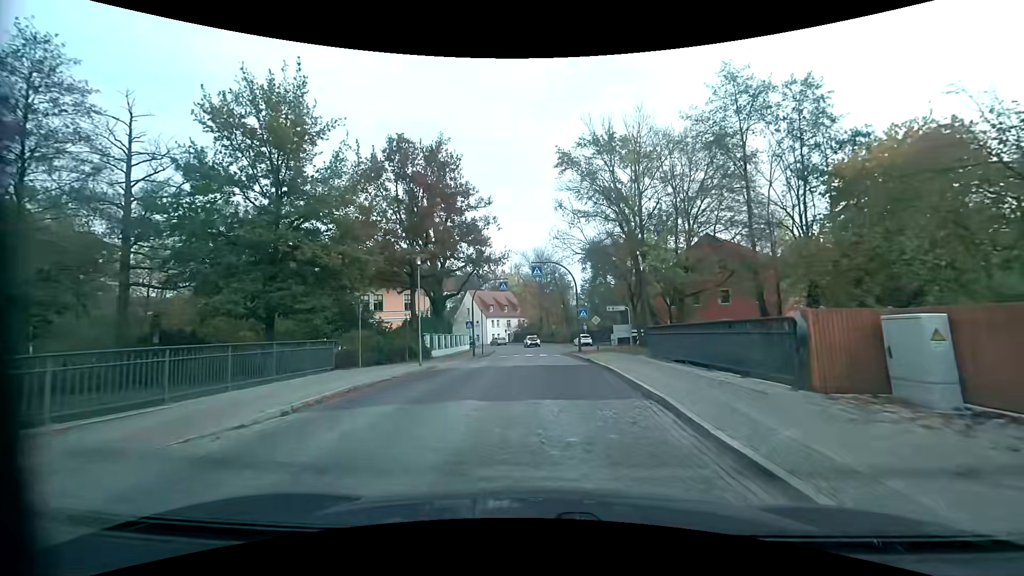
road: residential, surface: sett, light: Day
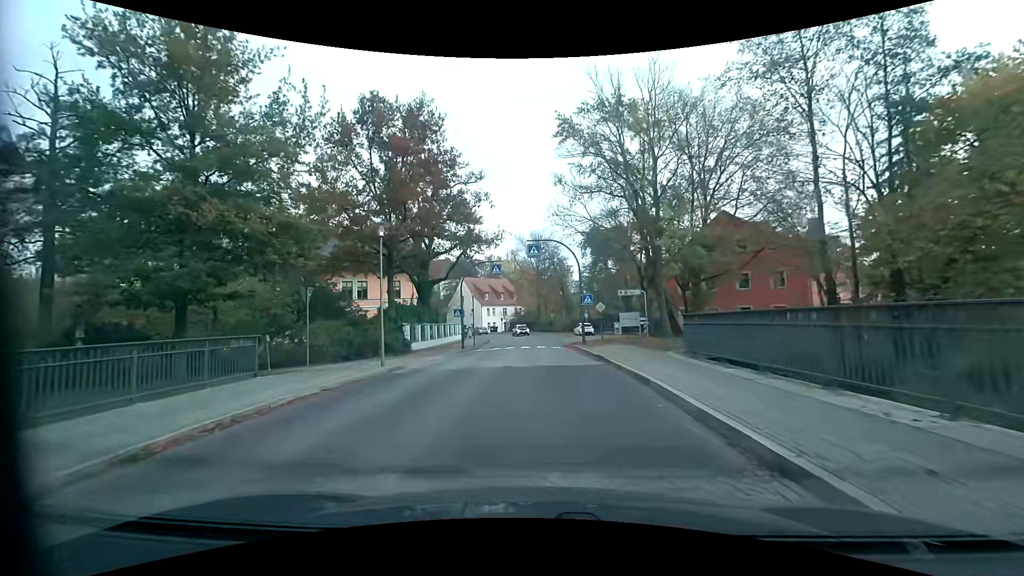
(0.0, +4.8) m; 0°
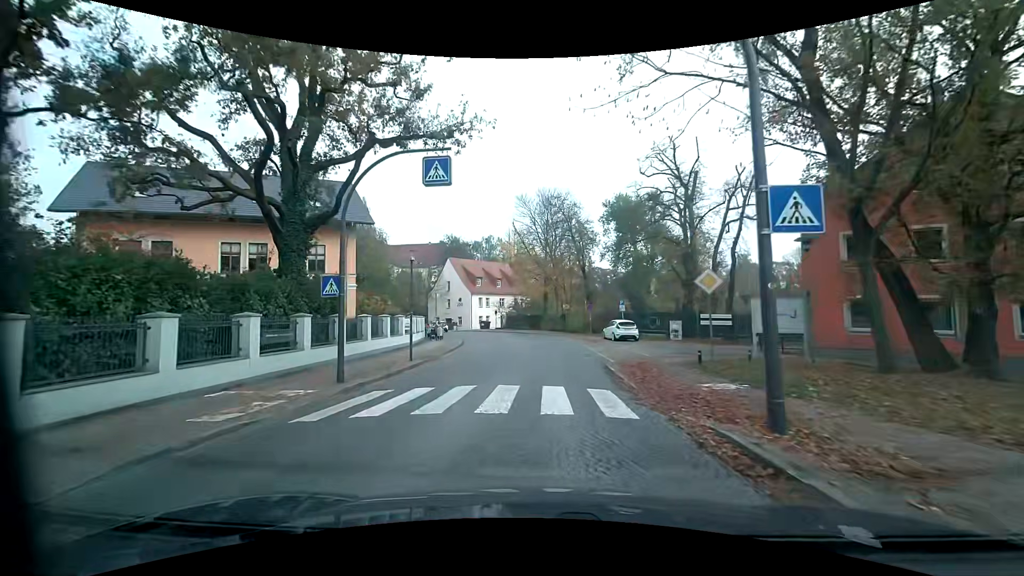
(-0.3, +23.2) m; -2°
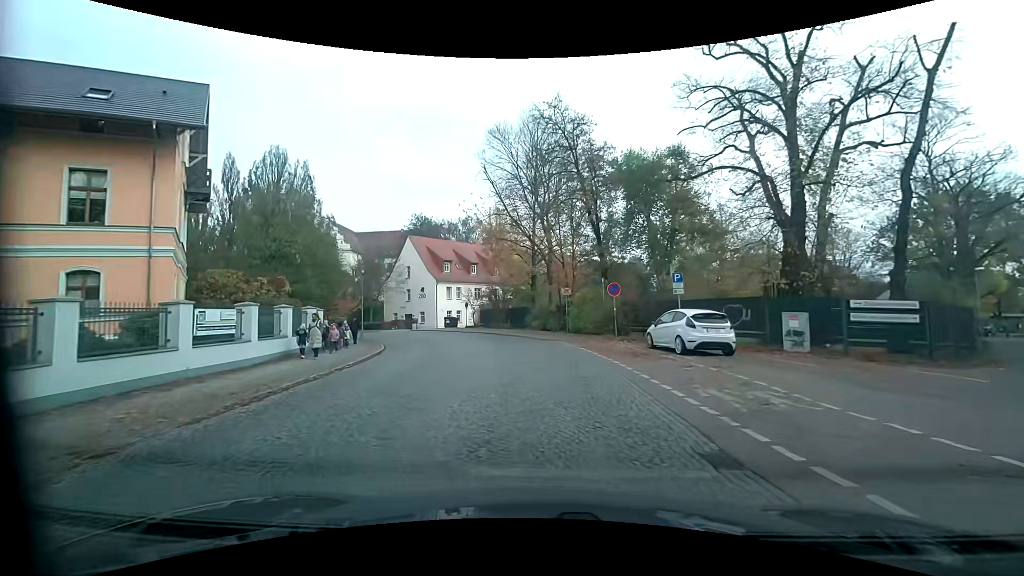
(+0.4, +18.5) m; +2°
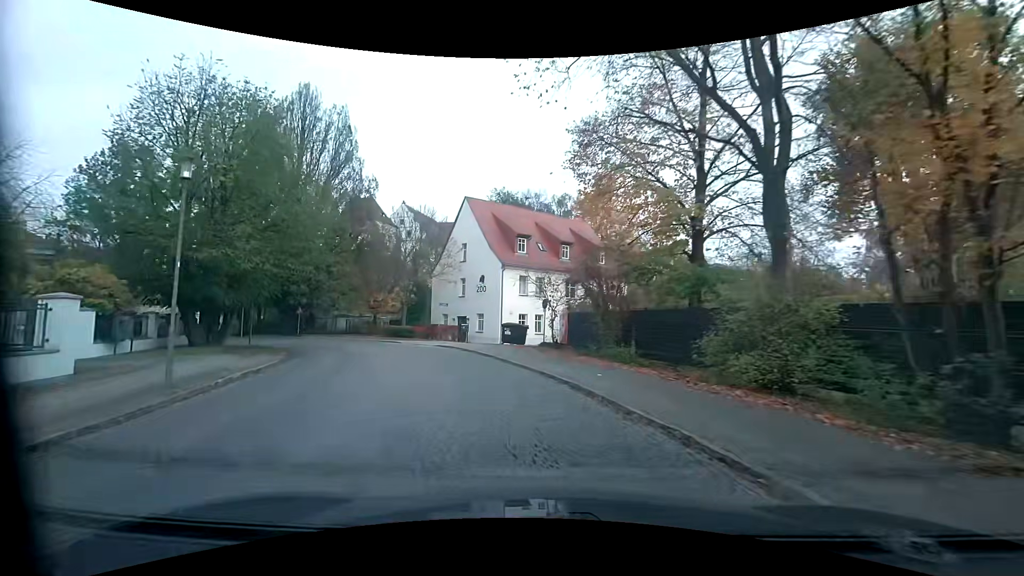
(-1.7, +24.0) m; -12°
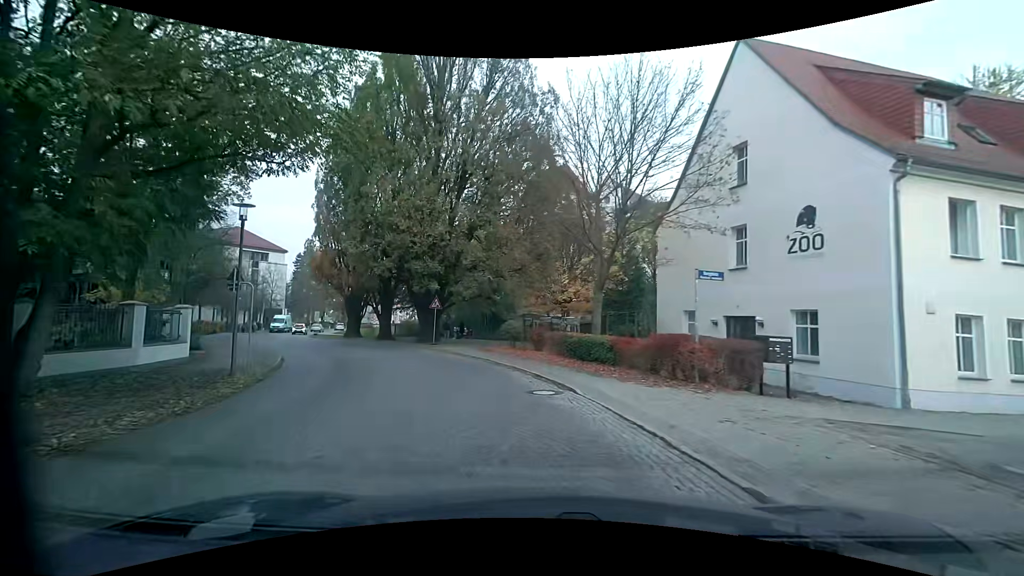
(-4.7, +22.6) m; -24°
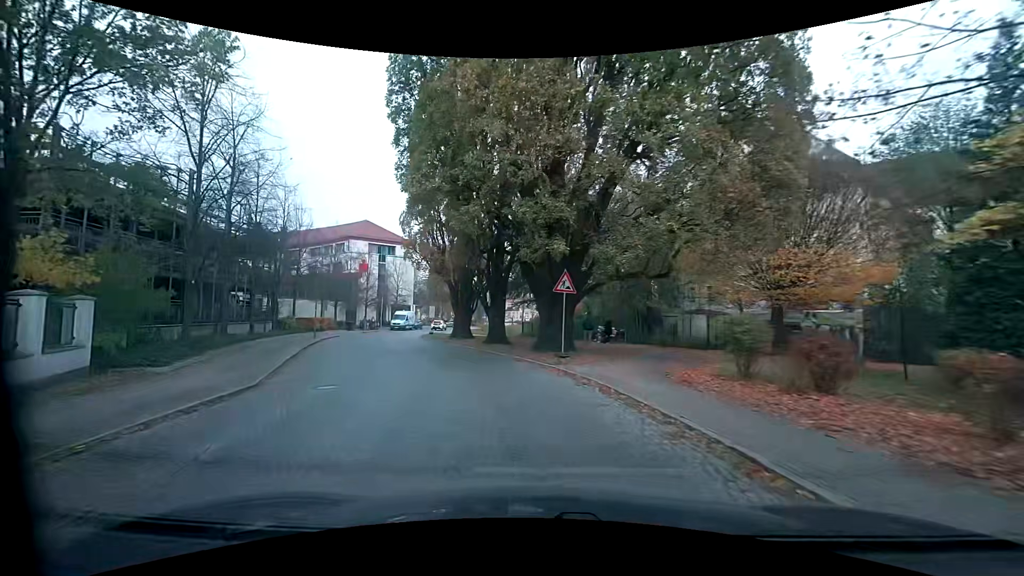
(-1.7, +13.6) m; -15°
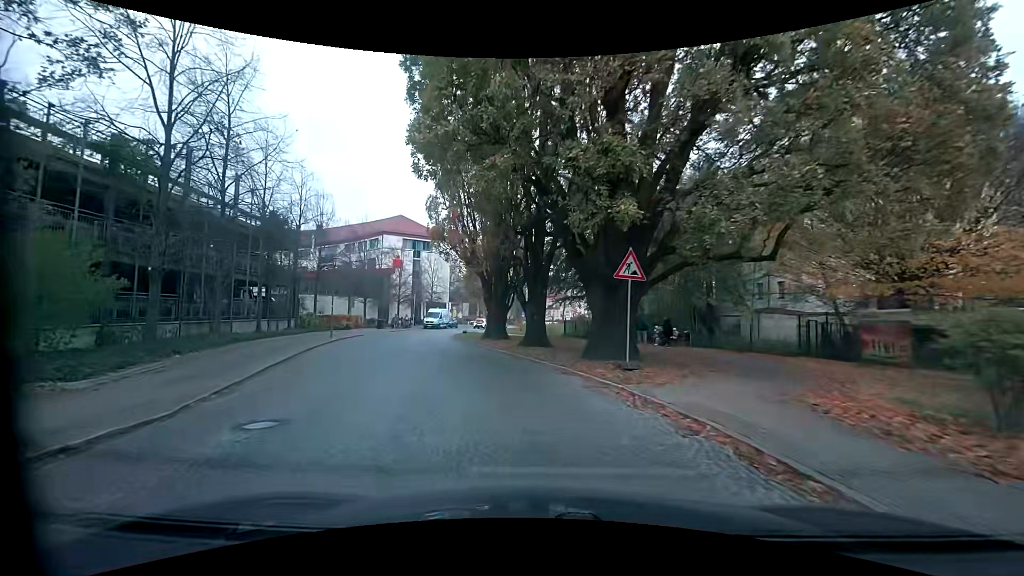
(-0.2, +4.6) m; -4°
(-1, +10) (-4, +20) (-7, +29) (-9, +39) (-11, +49) (-11, +59) (-10, +69) (-9, +79) (-7, +88) (-6, +98) m
